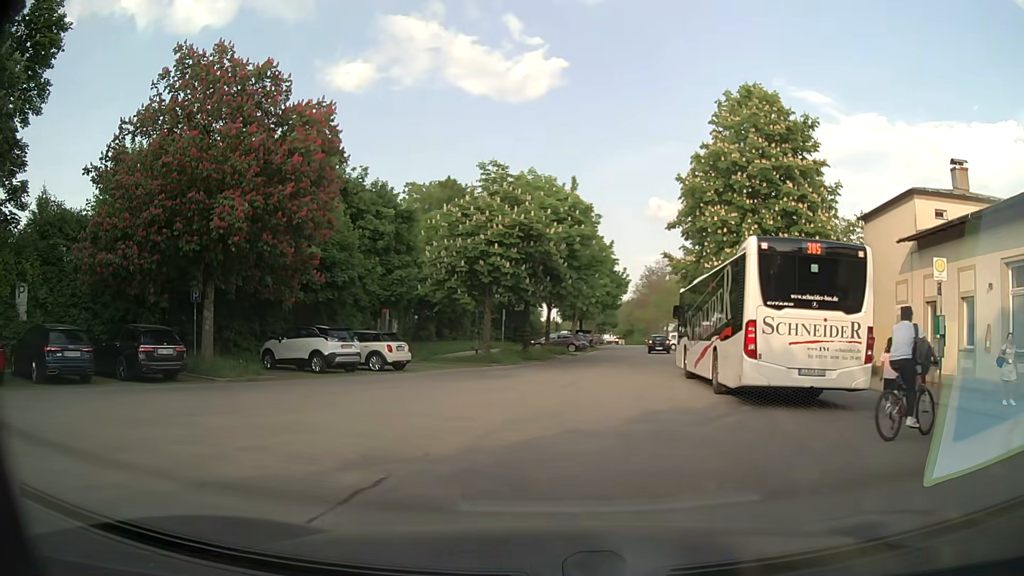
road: residential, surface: asphalt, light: Day
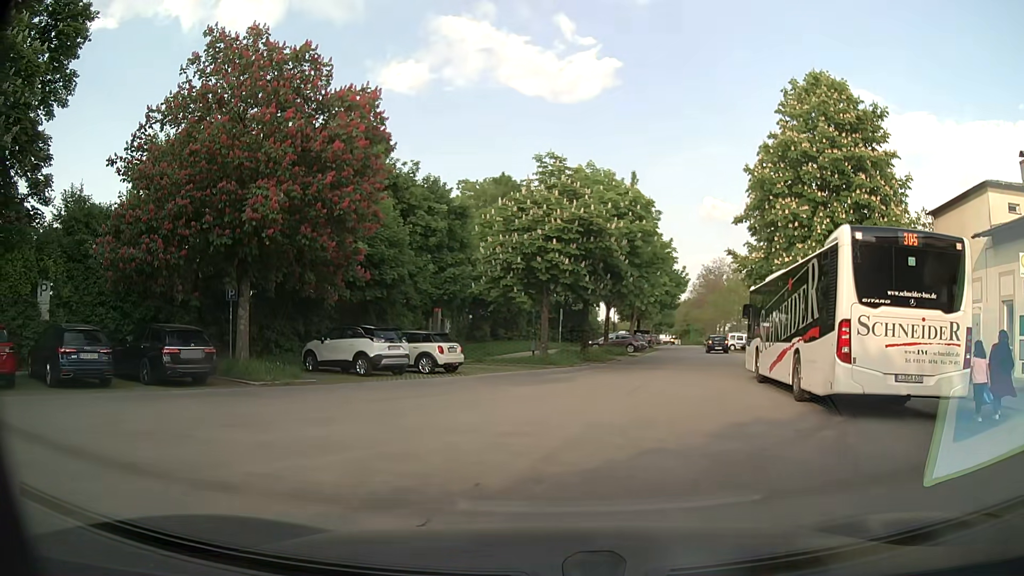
(-0.1, +1.6) m; -5°
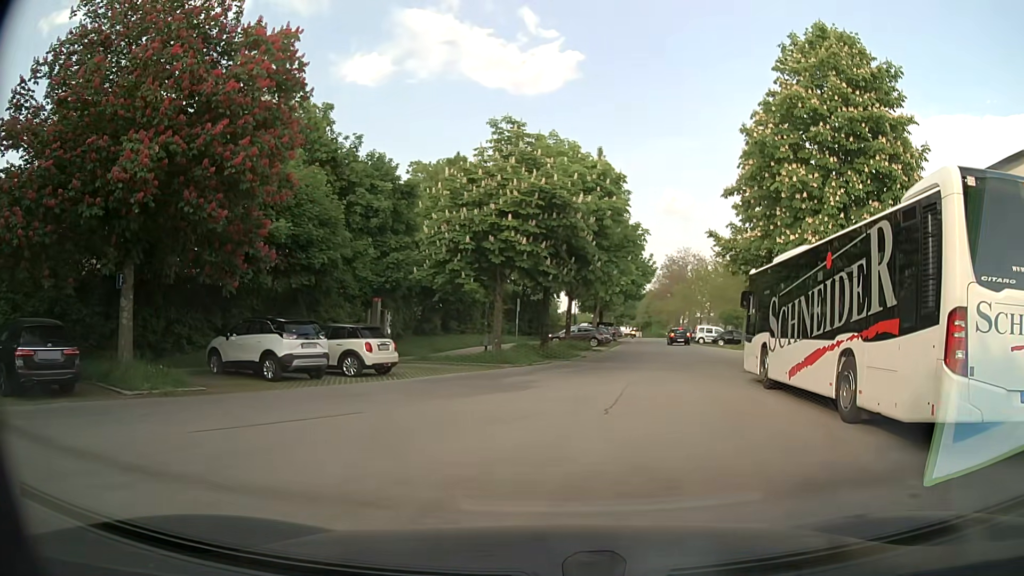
(+0.1, +4.4) m; +3°
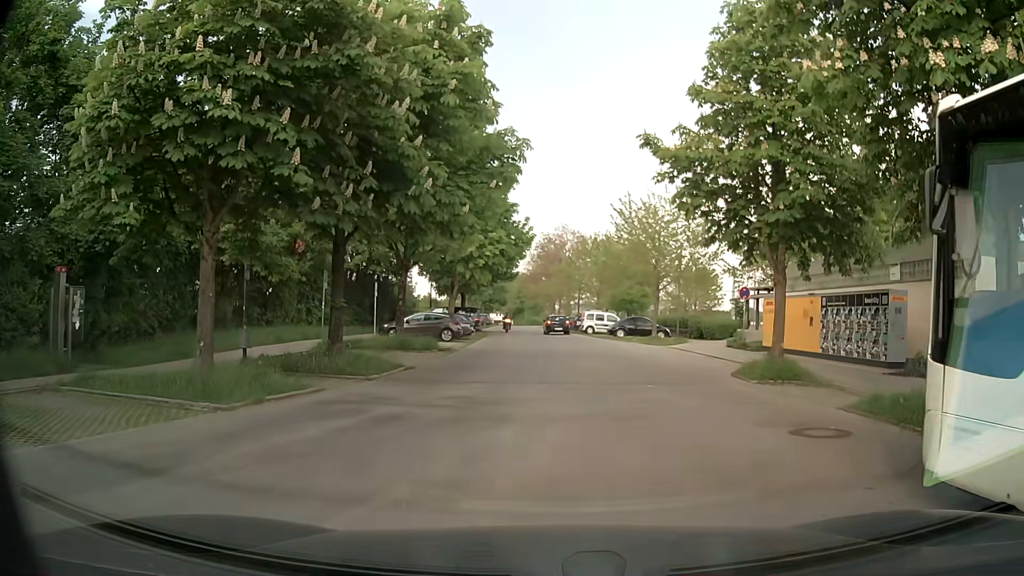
(+1.6, +13.9) m; +11°
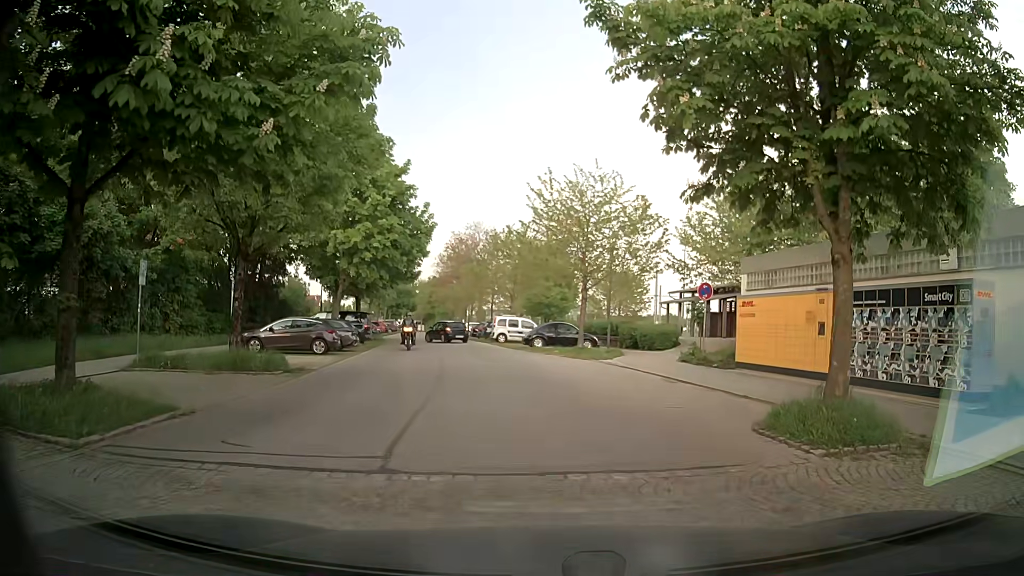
(+0.4, +7.5) m; +7°
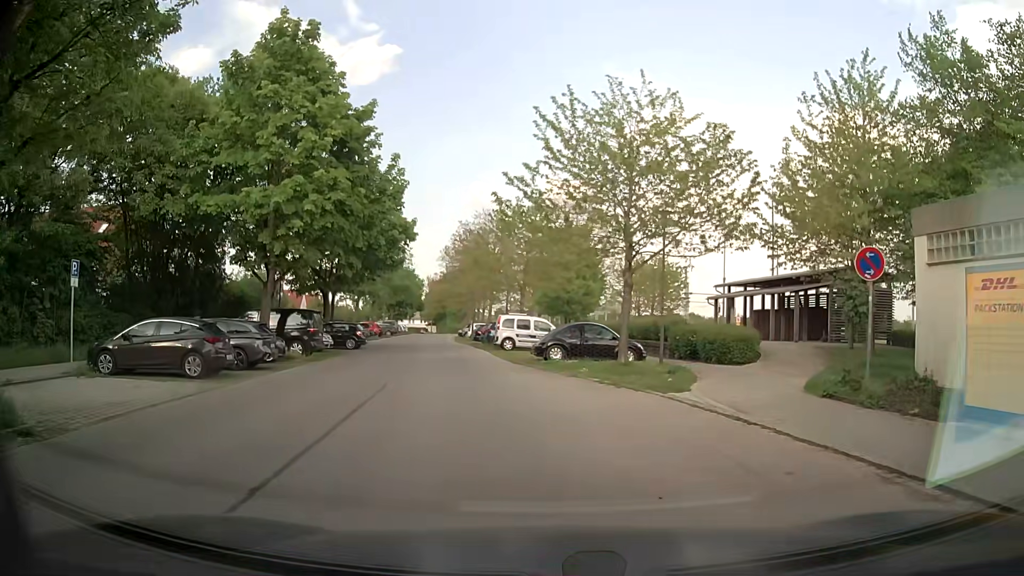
(+0.1, +11.3) m; -1°
